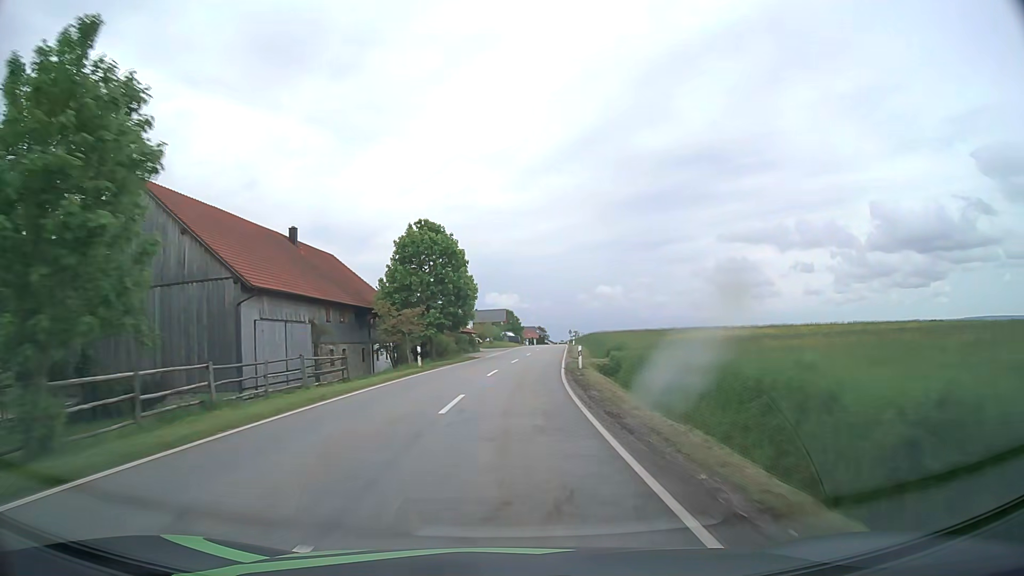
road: tertiary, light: Day
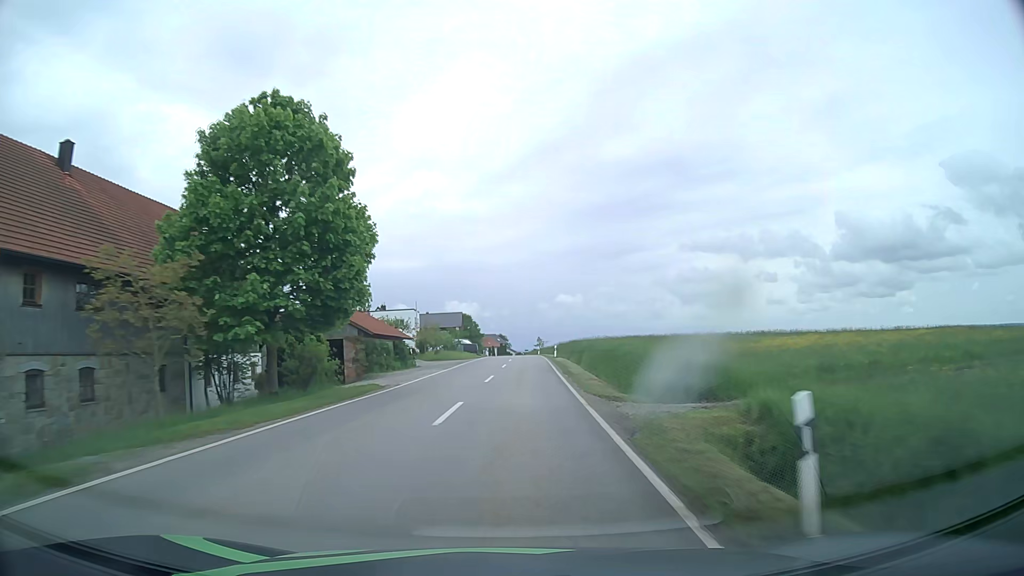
(+0.7, +24.9) m; +4°
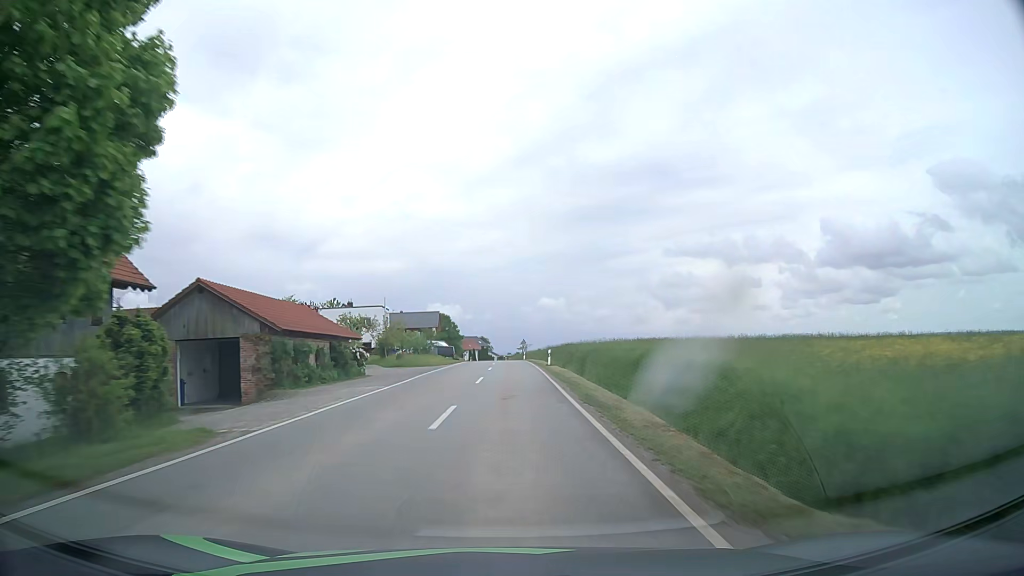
(+0.2, +12.4) m; +2°
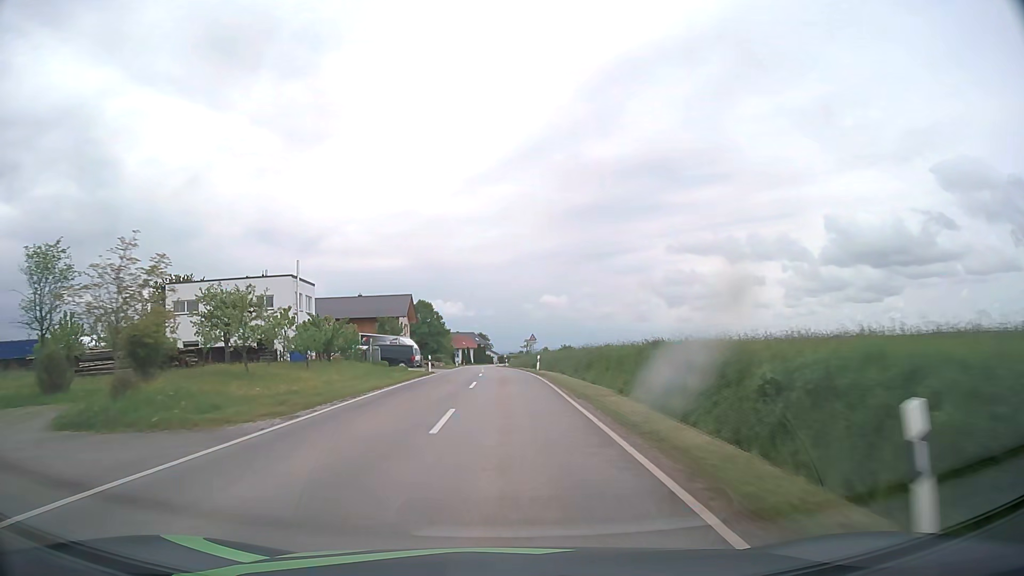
(+0.2, +37.3) m; 0°
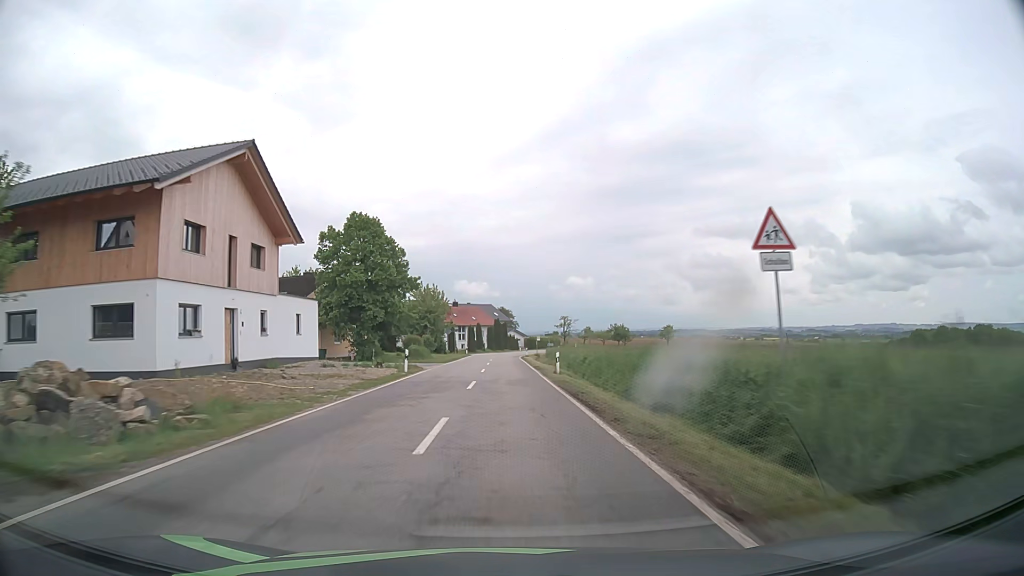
(-1.2, +62.5) m; -2°
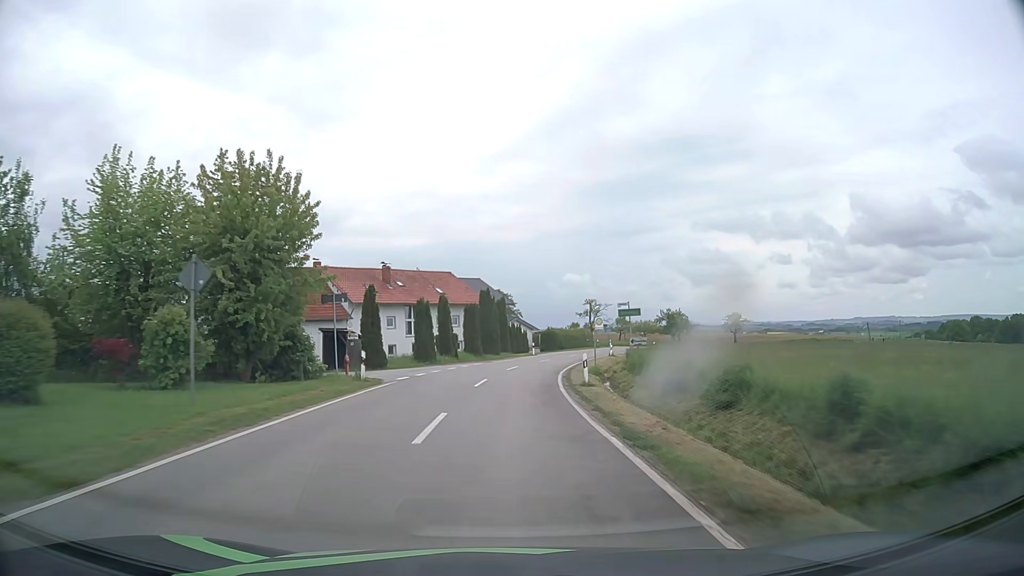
(-0.1, +59.2) m; 0°
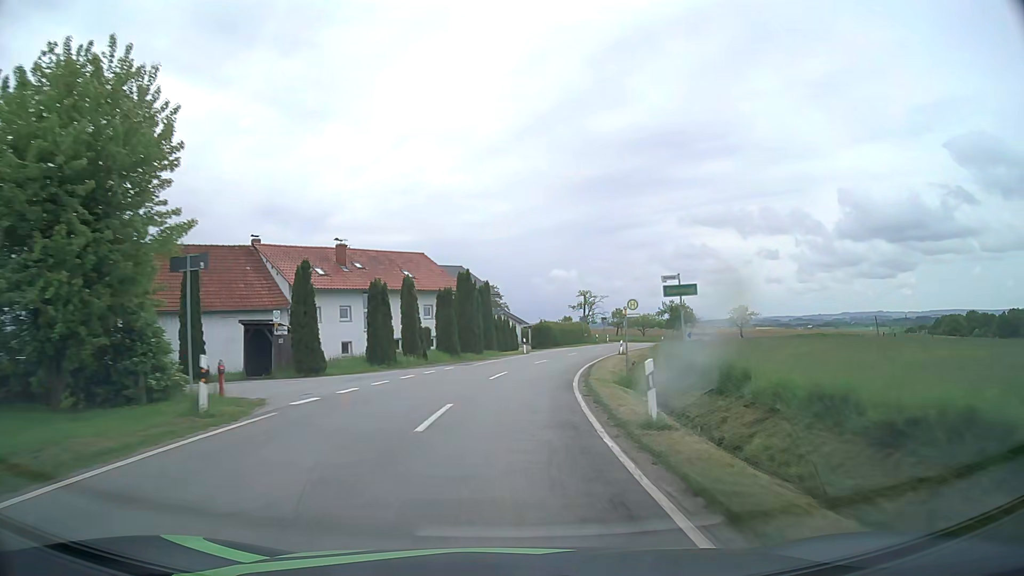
(+0.1, +11.3) m; +1°
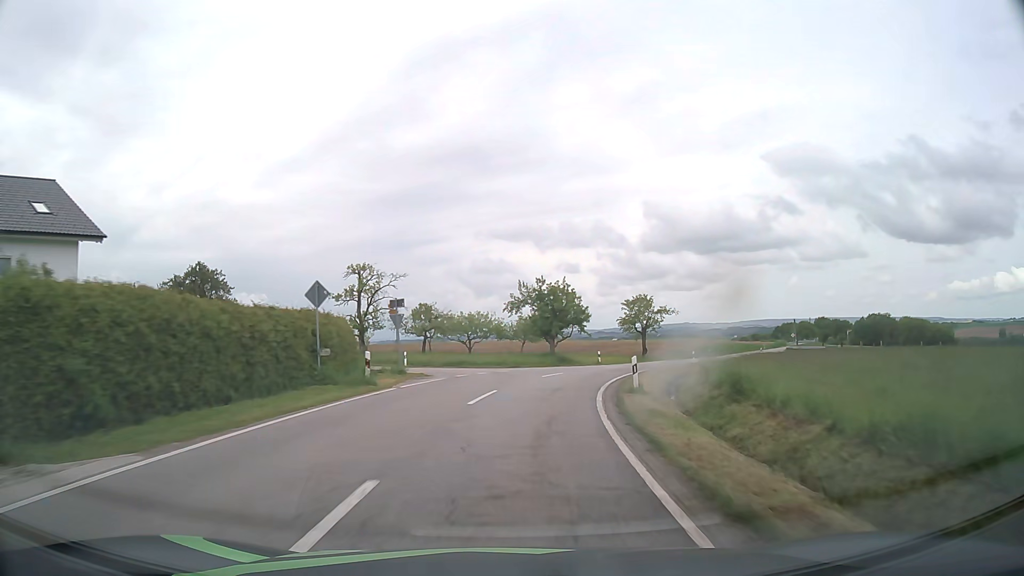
(+7.5, +54.6) m; +17°
(0, +10) (+1, +20) (+4, +30) (+7, +39) (+11, +48) (+15, +57) (+20, +66) (+25, +75) (+30, +84) (+35, +92) m
